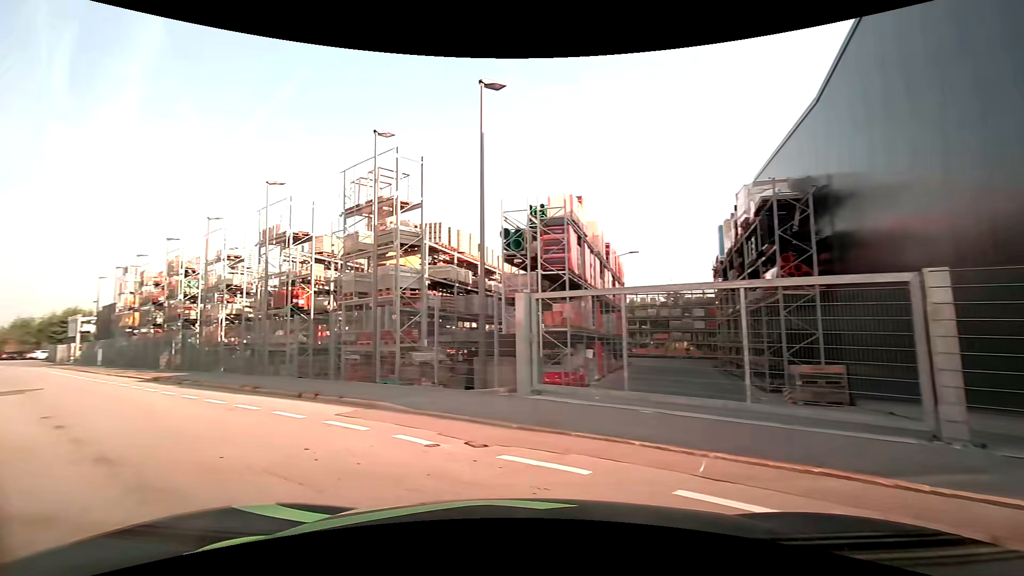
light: Day
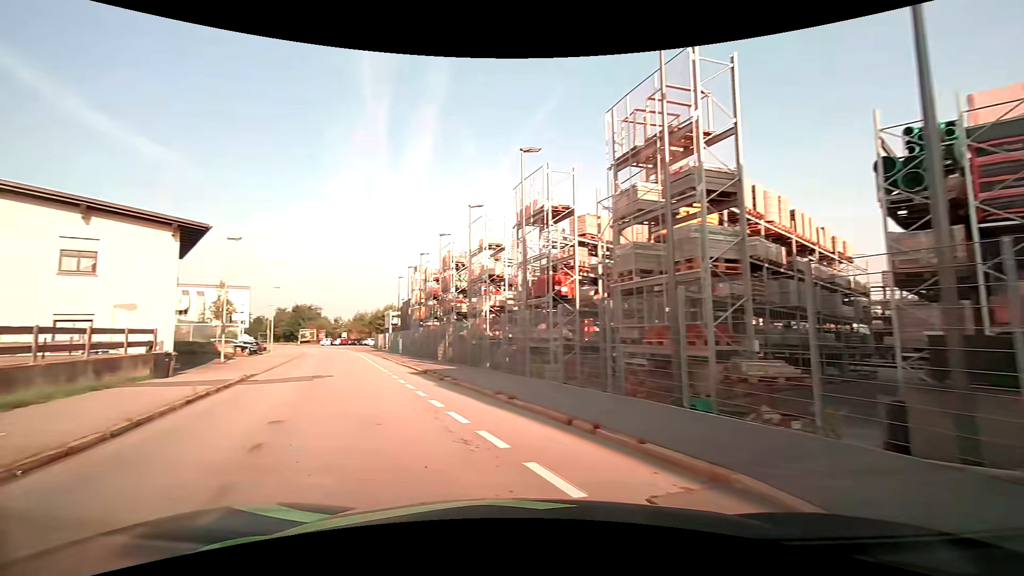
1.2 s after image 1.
(-1.3, +5.3) m; -28°
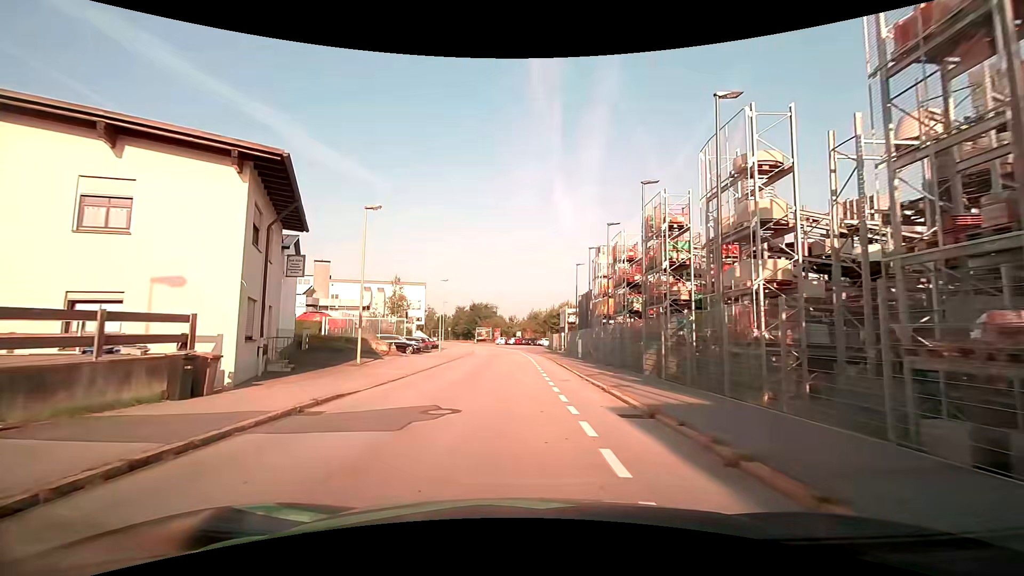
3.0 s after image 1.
(-2.5, +10.7) m; -20°
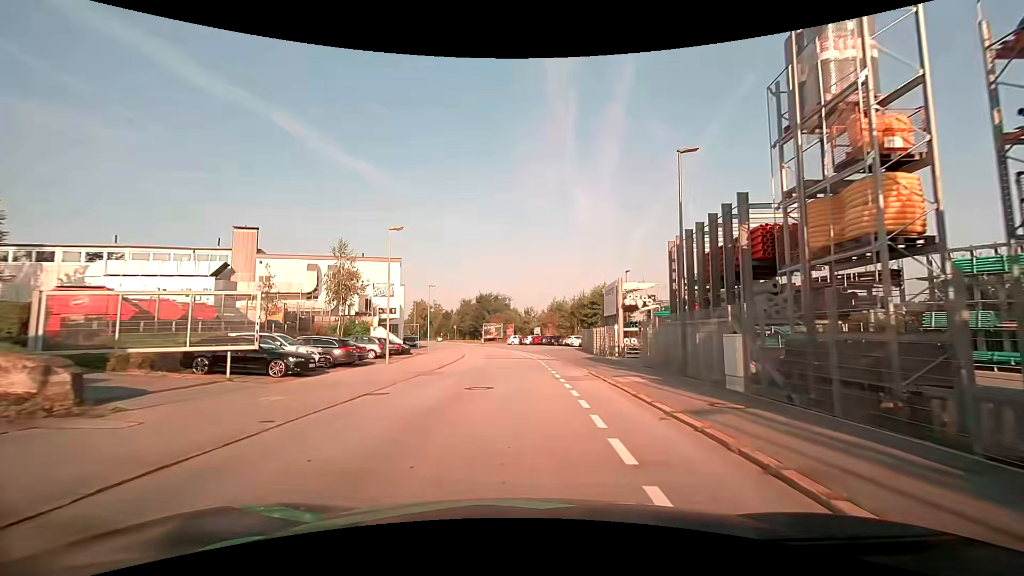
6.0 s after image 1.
(-0.4, +26.1) m; -2°
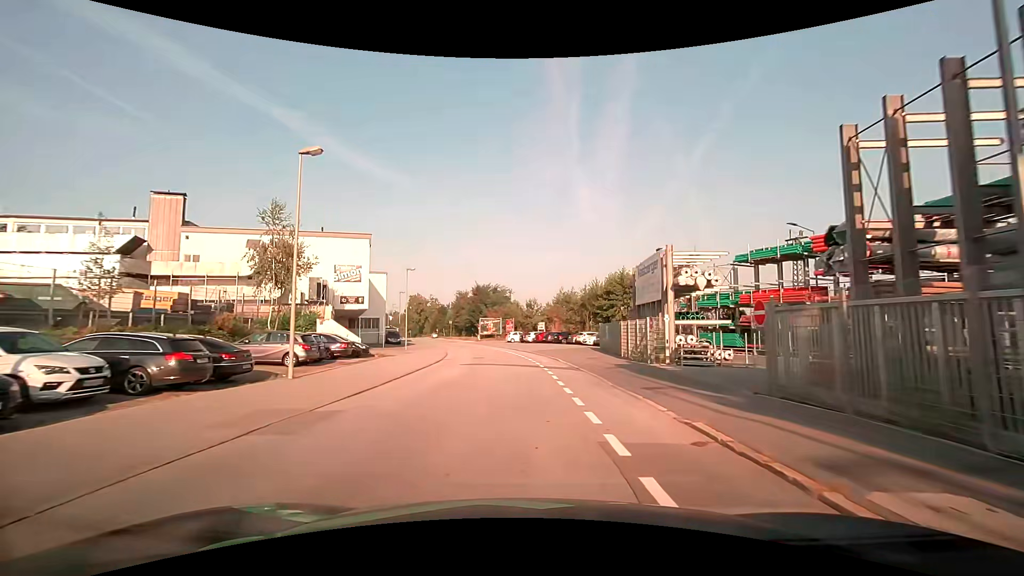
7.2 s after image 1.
(+0.1, +11.7) m; 0°
(0, +10) (0, +20) (-1, +30) (-2, +40) (-4, +50) (-6, +59) (-9, +69) (-12, +79) (-14, +88) (-17, +98) m
